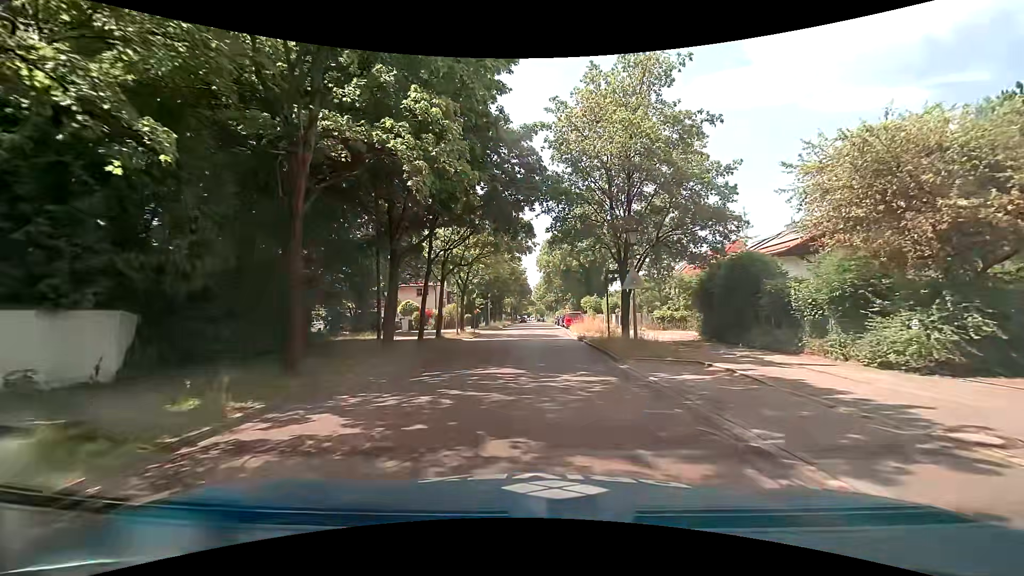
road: tertiary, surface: asphalt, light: Day
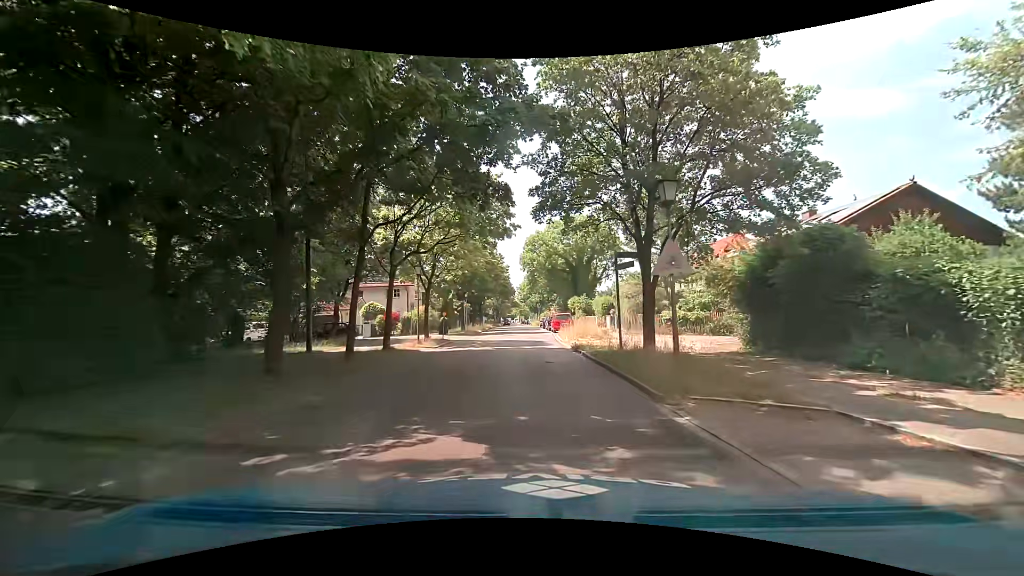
(+0.2, +6.7) m; +3°
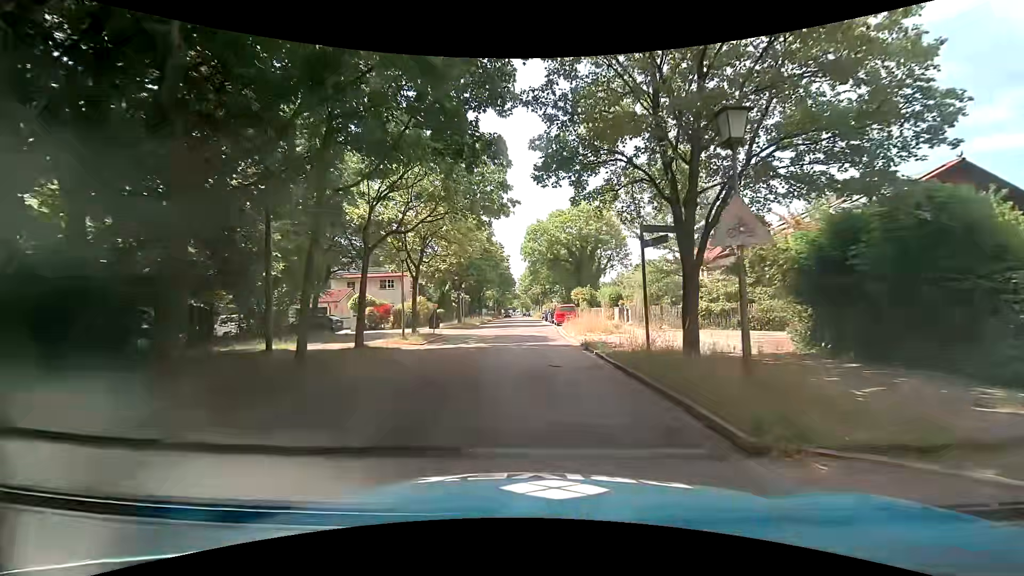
(0.0, +3.4) m; 0°
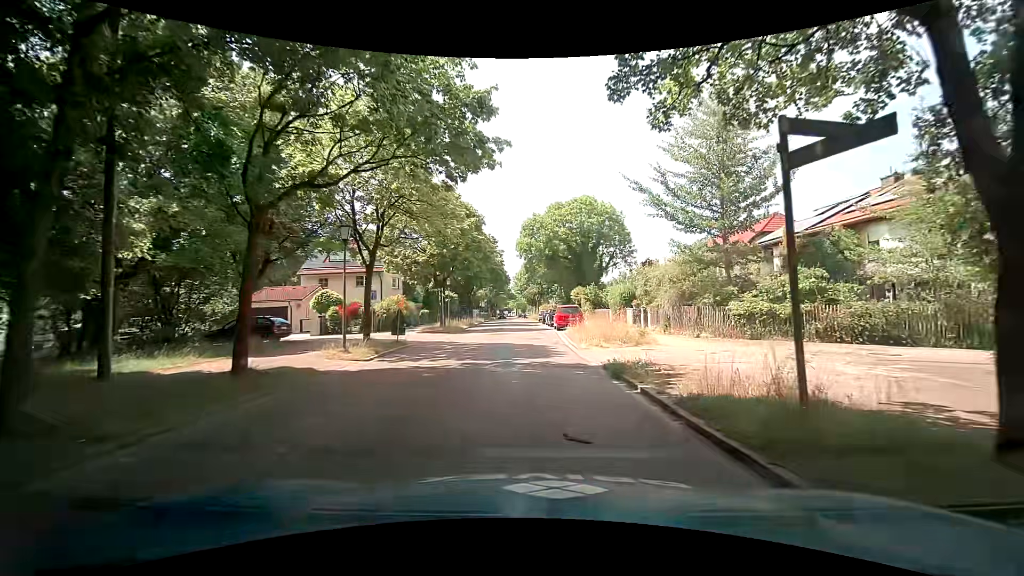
(0.0, +6.7) m; +1°
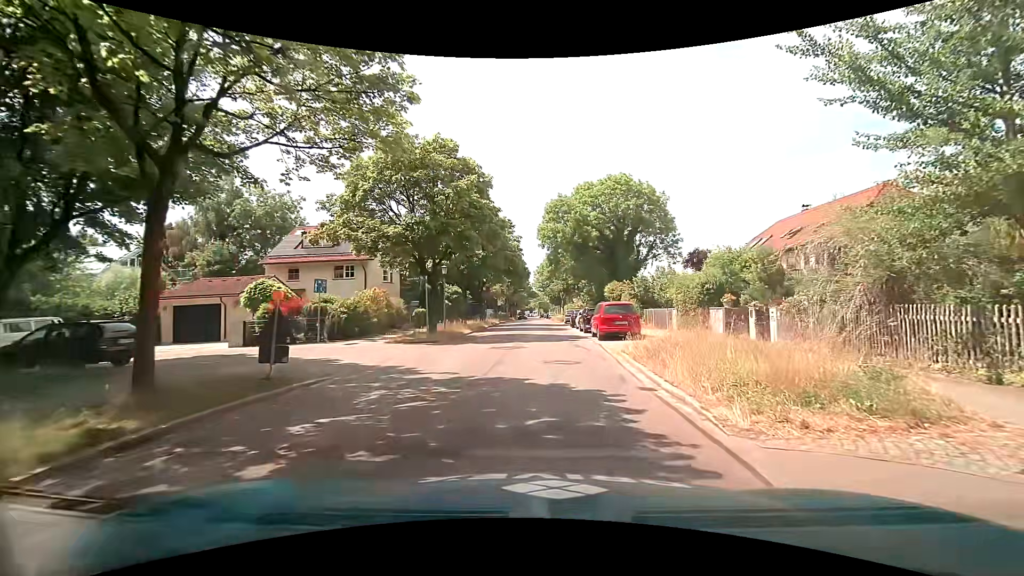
(-0.3, +11.6) m; -4°
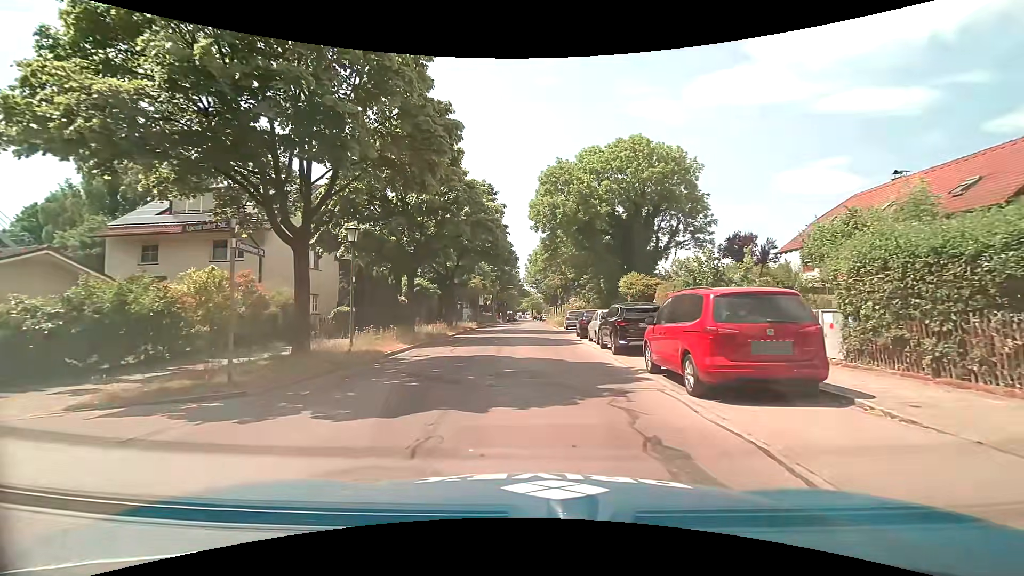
(+0.5, +14.6) m; +2°
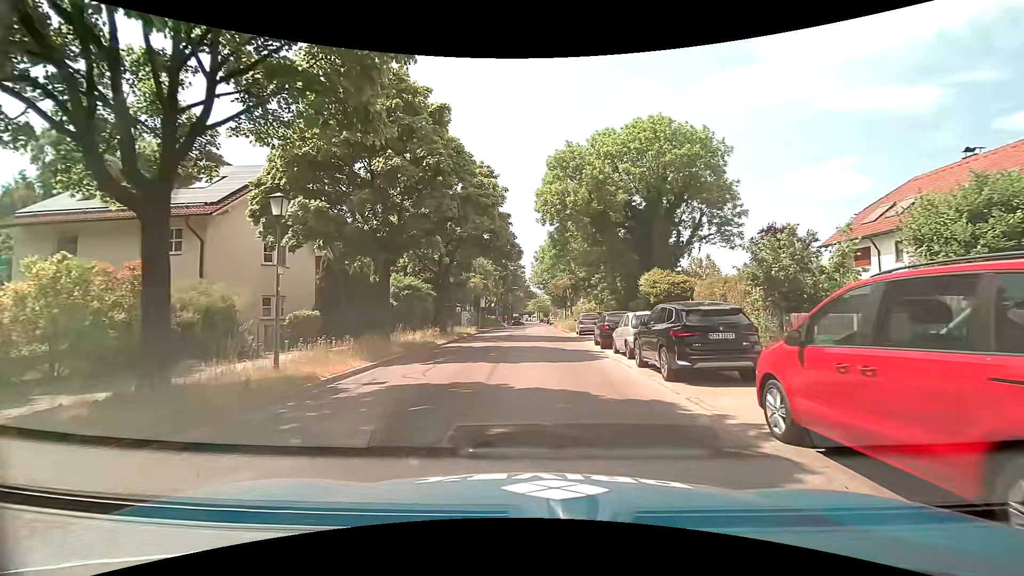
(-0.1, +5.3) m; -1°
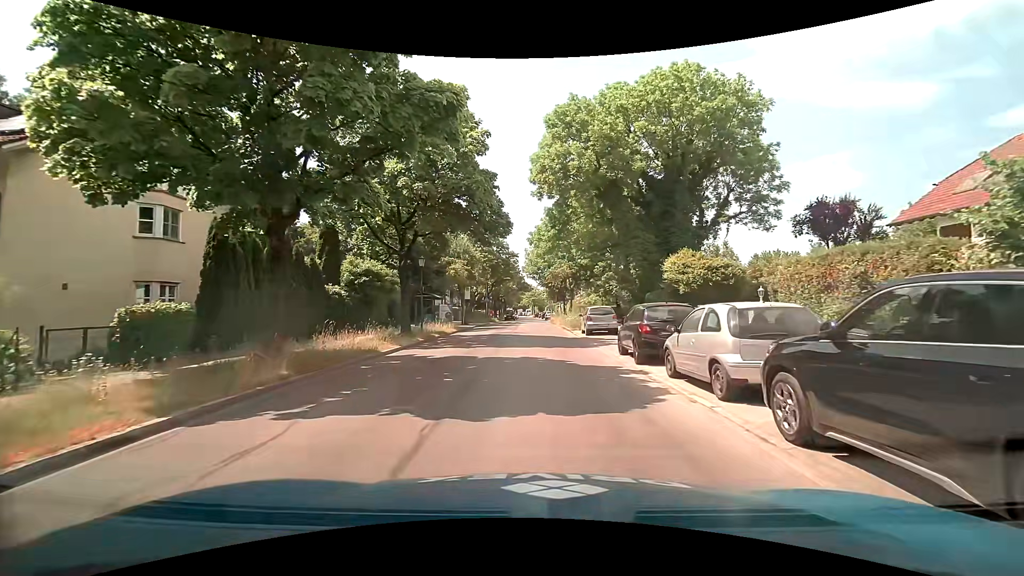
(+0.1, +8.1) m; +1°
(0, +10) (0, +20) (0, +30) (0, +40) (-1, +50) (-1, +60) (0, +70) (+8, +75) (+18, +75) (+28, +76) m
